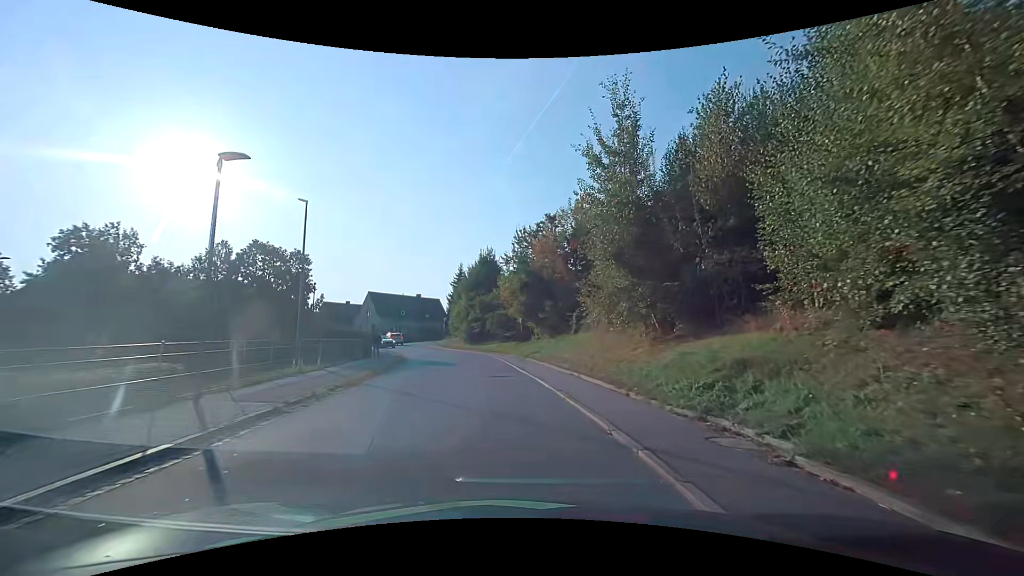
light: Day
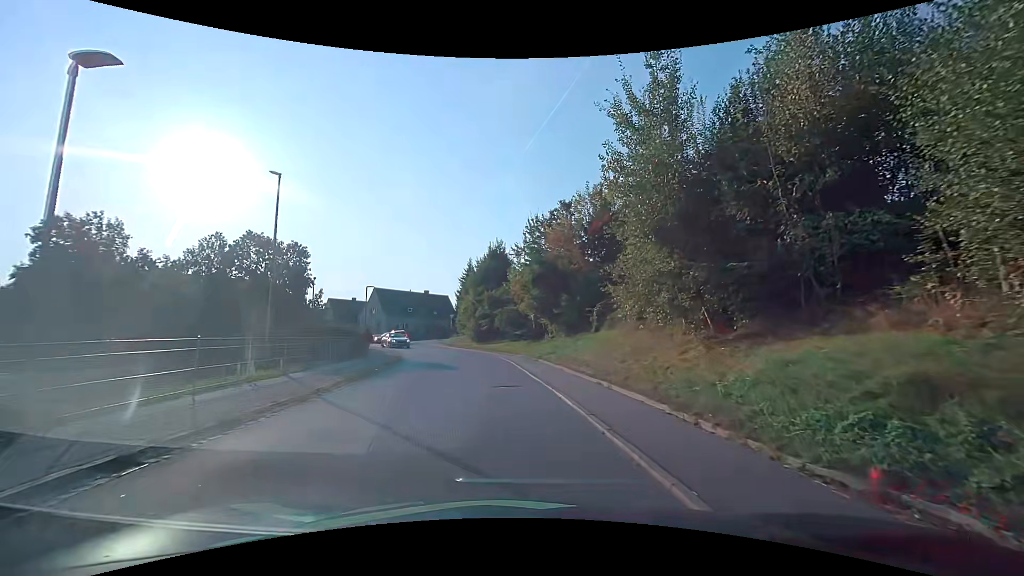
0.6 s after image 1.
(0.0, +3.7) m; -2°
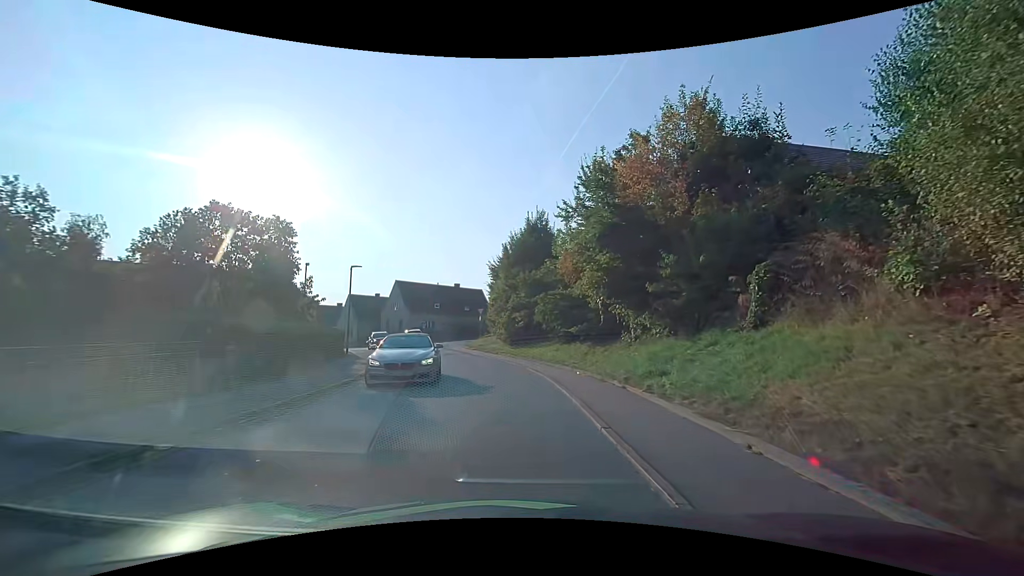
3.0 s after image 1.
(-0.5, +12.7) m; -4°
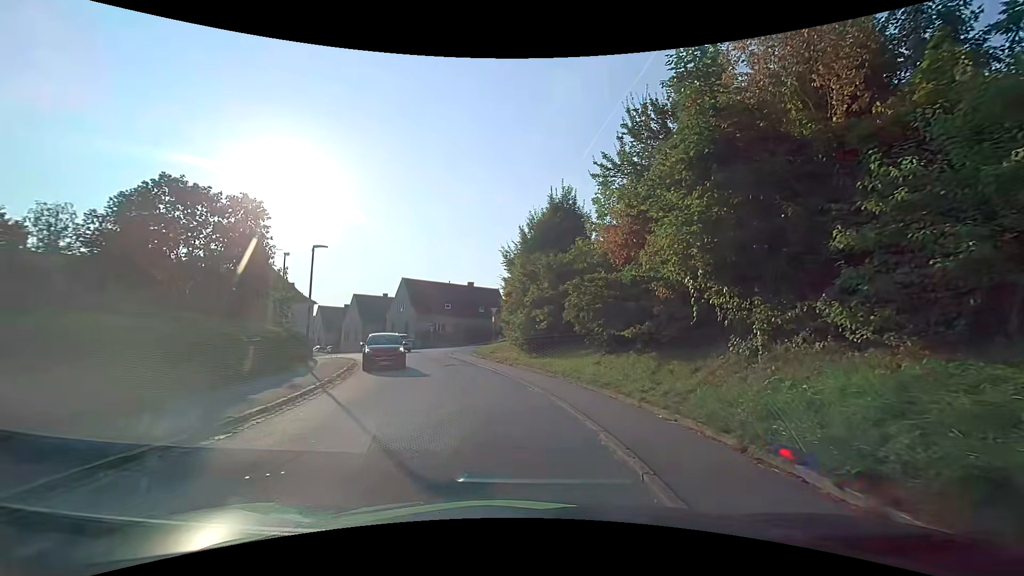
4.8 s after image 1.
(-0.2, +7.7) m; -4°
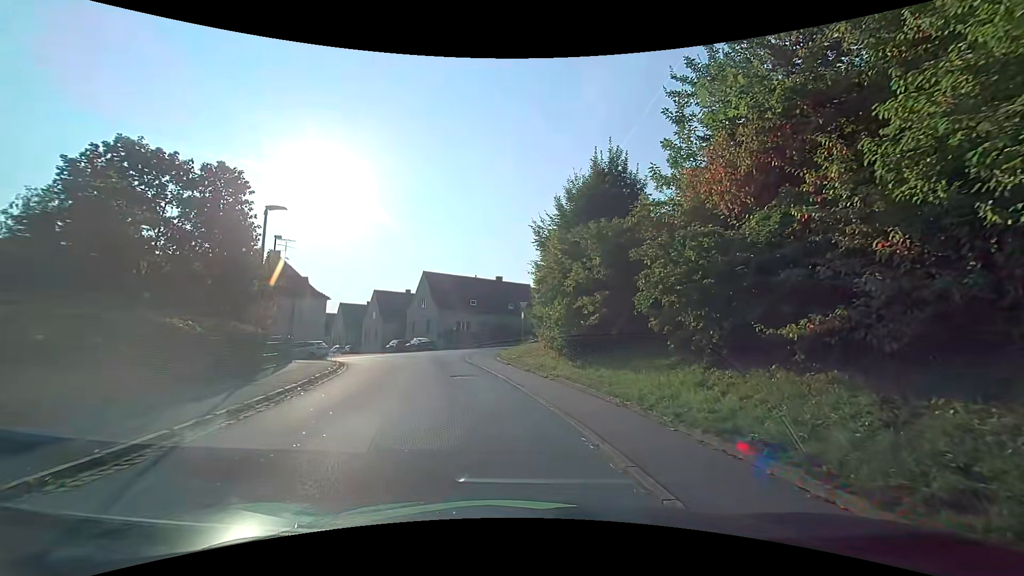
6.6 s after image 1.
(-0.1, +6.5) m; -1°
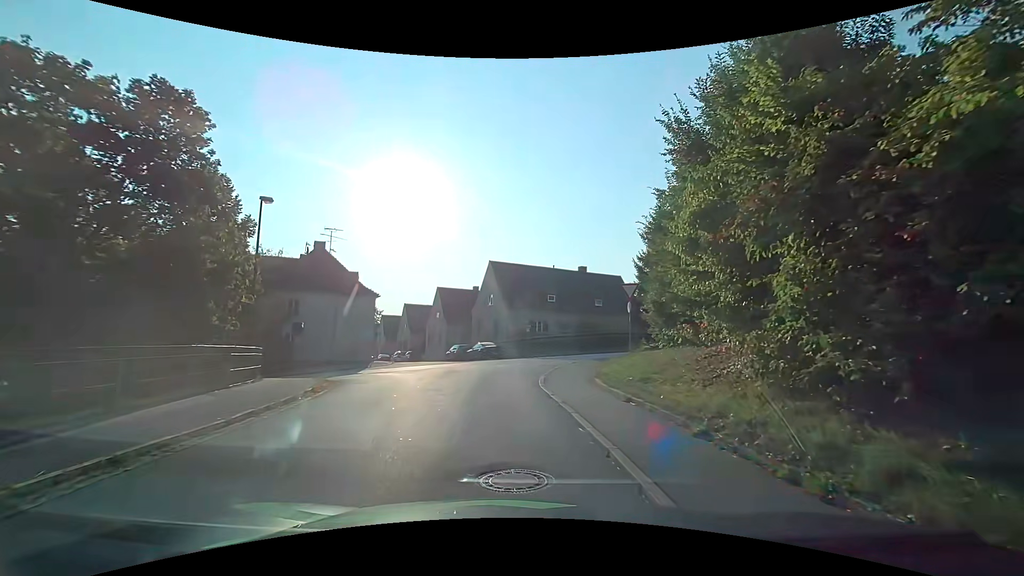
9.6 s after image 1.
(-1.2, +11.3) m; -11°
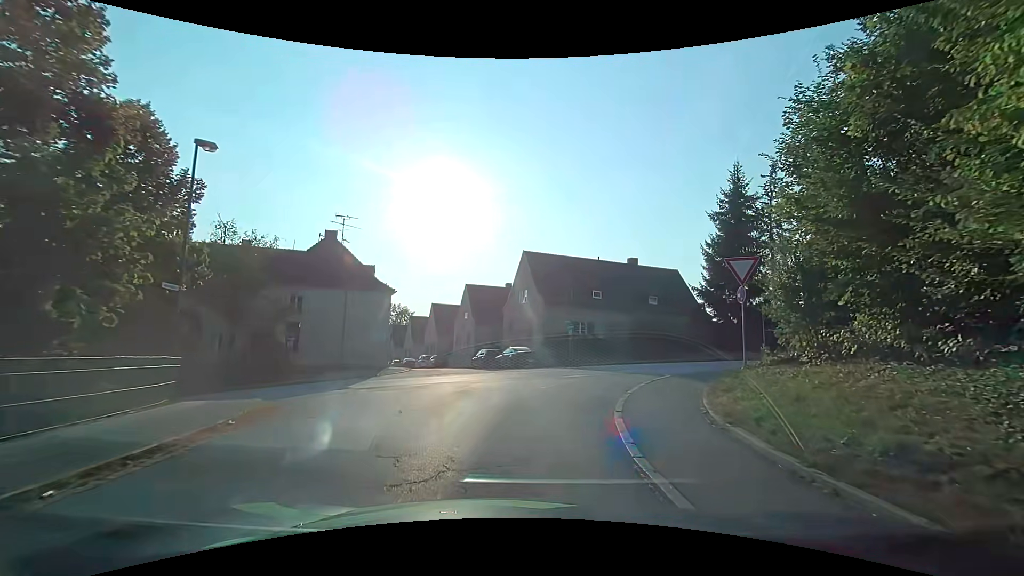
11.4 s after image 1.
(-0.3, +7.0) m; -3°
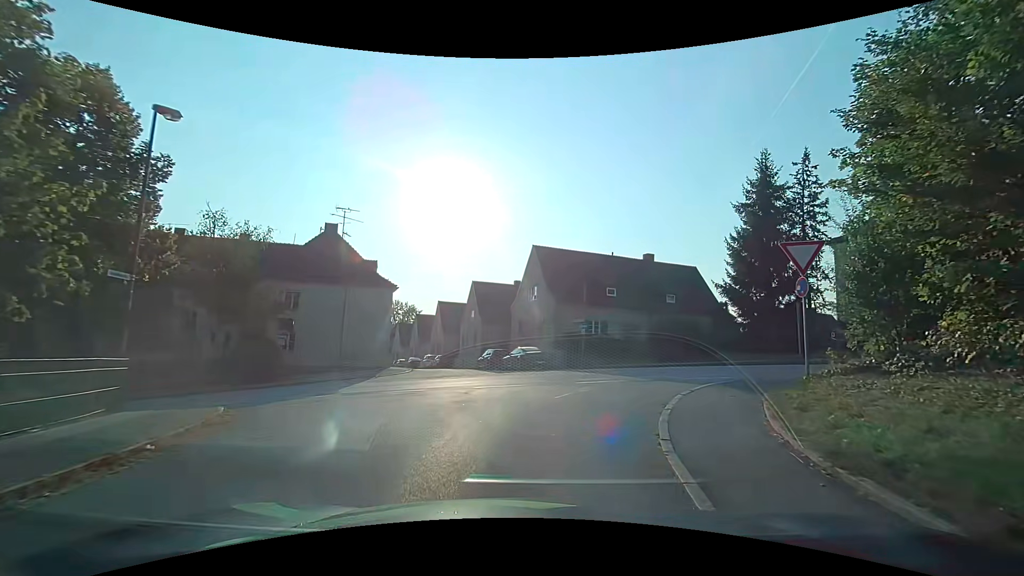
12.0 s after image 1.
(-0.1, +2.2) m; -2°
